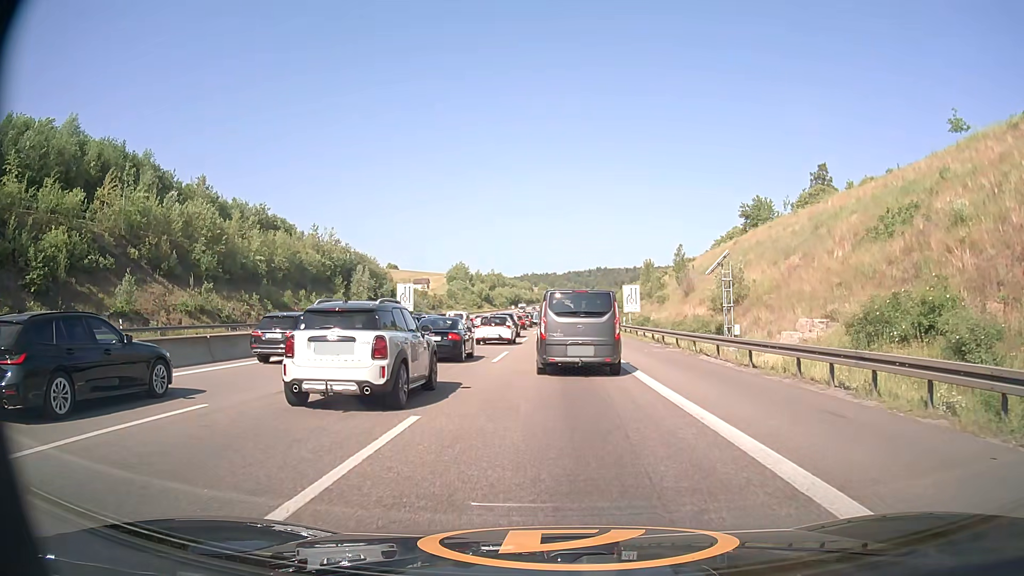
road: motorway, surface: asphalt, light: Day
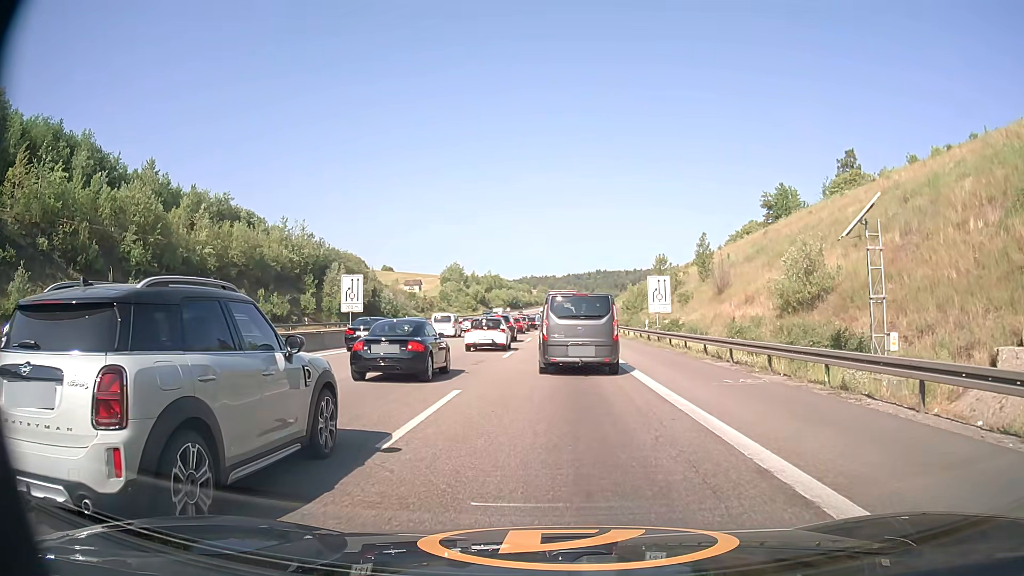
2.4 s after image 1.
(0.0, +13.6) m; 0°
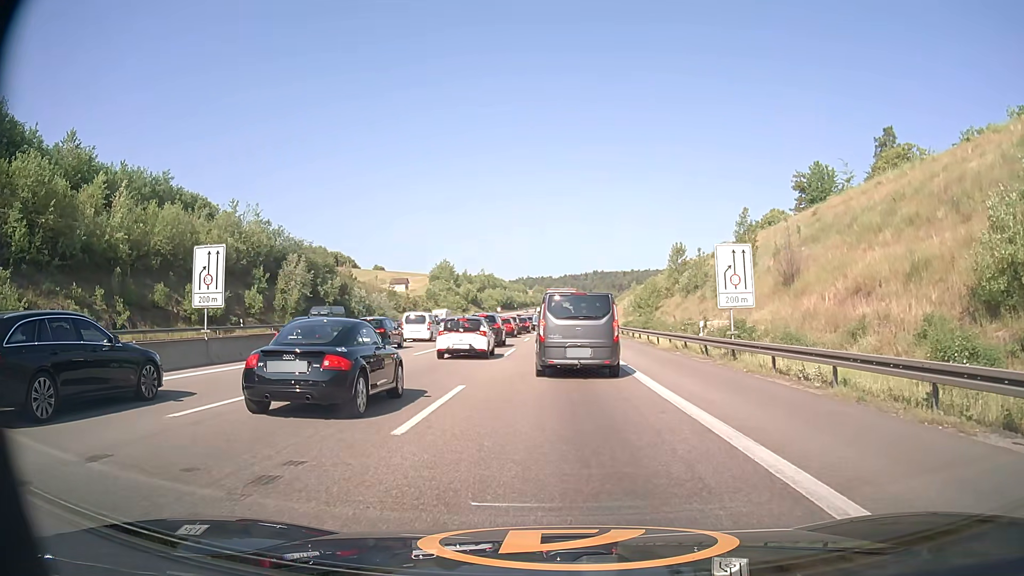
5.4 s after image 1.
(0.0, +16.4) m; 0°
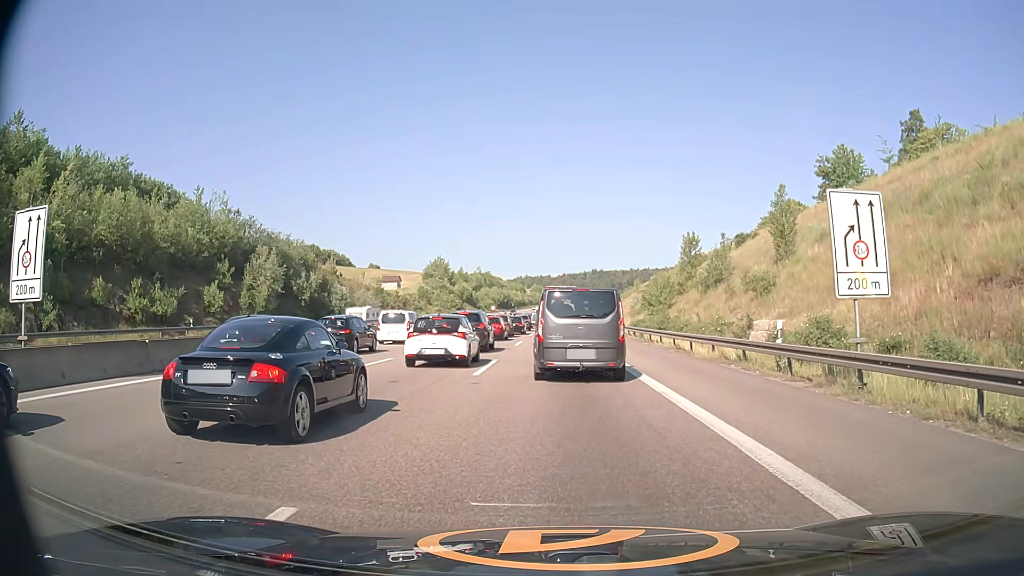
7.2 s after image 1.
(0.0, +9.2) m; 0°
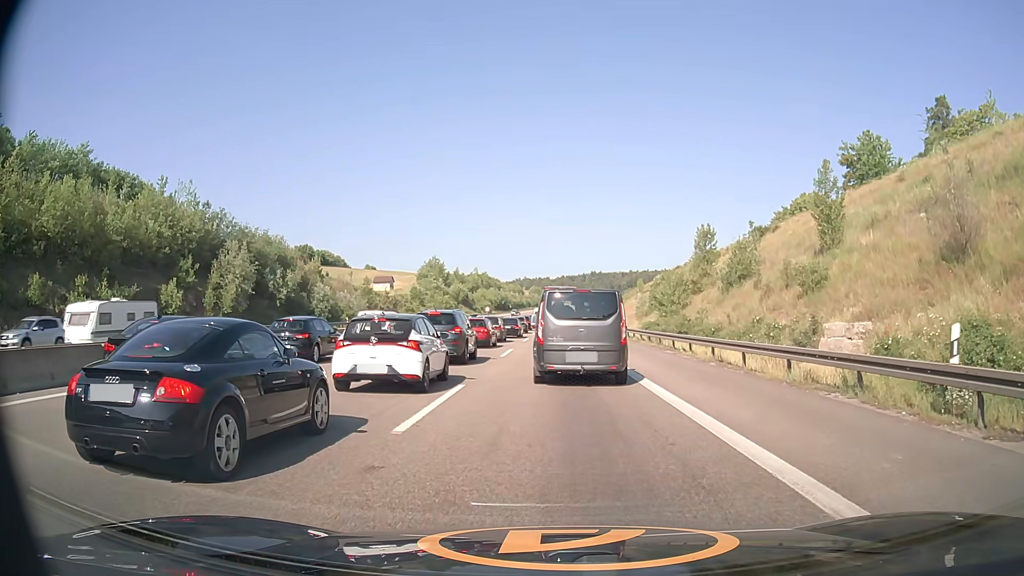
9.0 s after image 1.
(0.0, +8.0) m; 0°
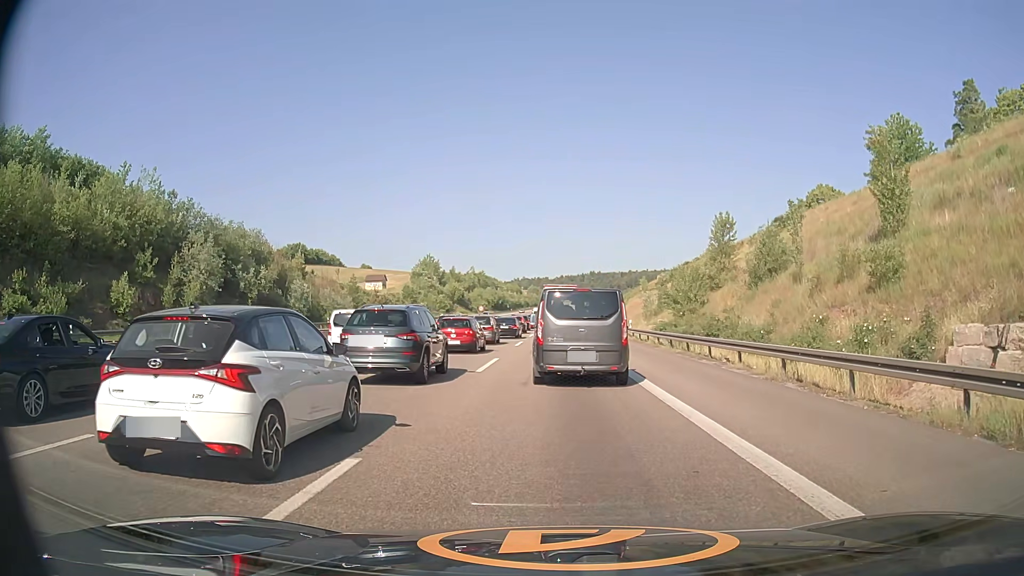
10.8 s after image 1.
(0.0, +7.7) m; +1°
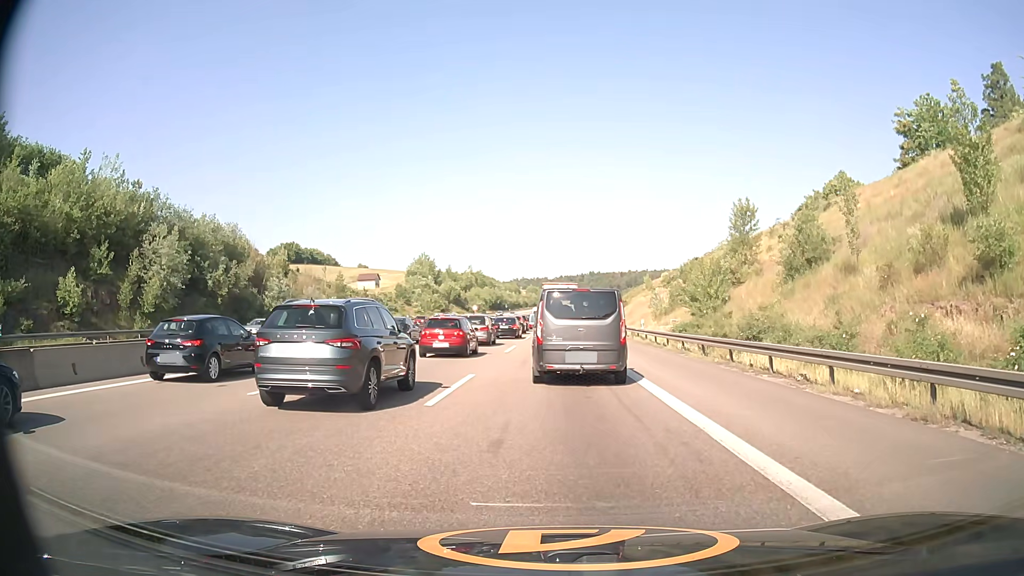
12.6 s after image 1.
(-0.1, +7.0) m; 0°
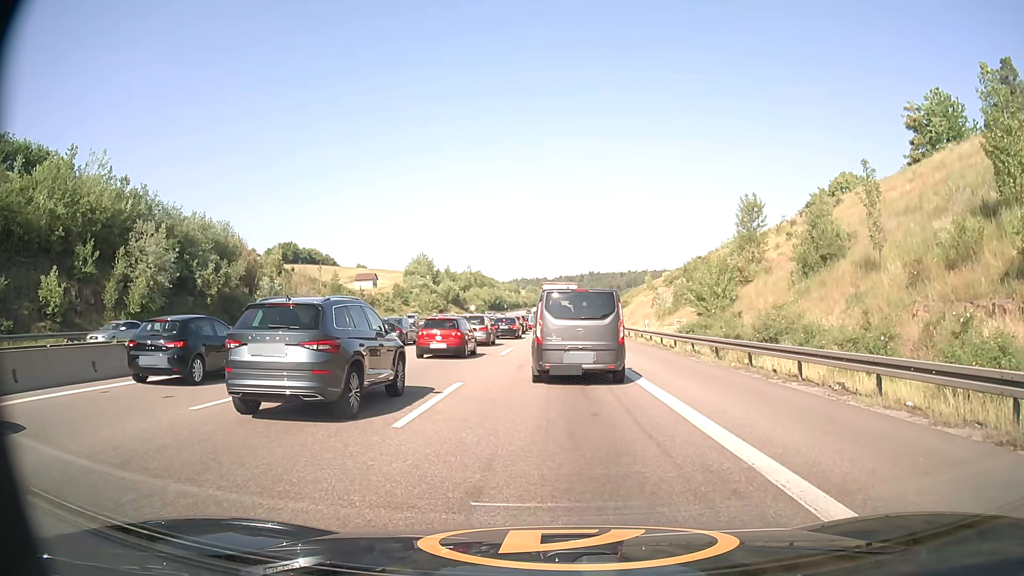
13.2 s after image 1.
(0.0, +2.2) m; 0°
(0, +10) (0, +20) (0, +30) (0, +40) (+1, +50) (+1, +60) (+1, +70) (+1, +80) (+1, +90) (+1, +100) m
